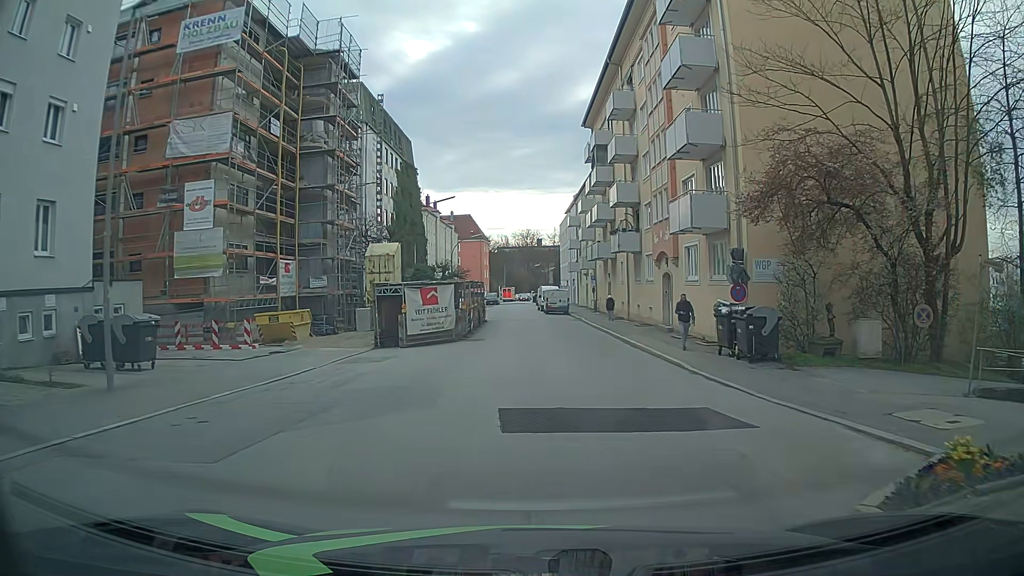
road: tertiary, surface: asphalt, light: Day
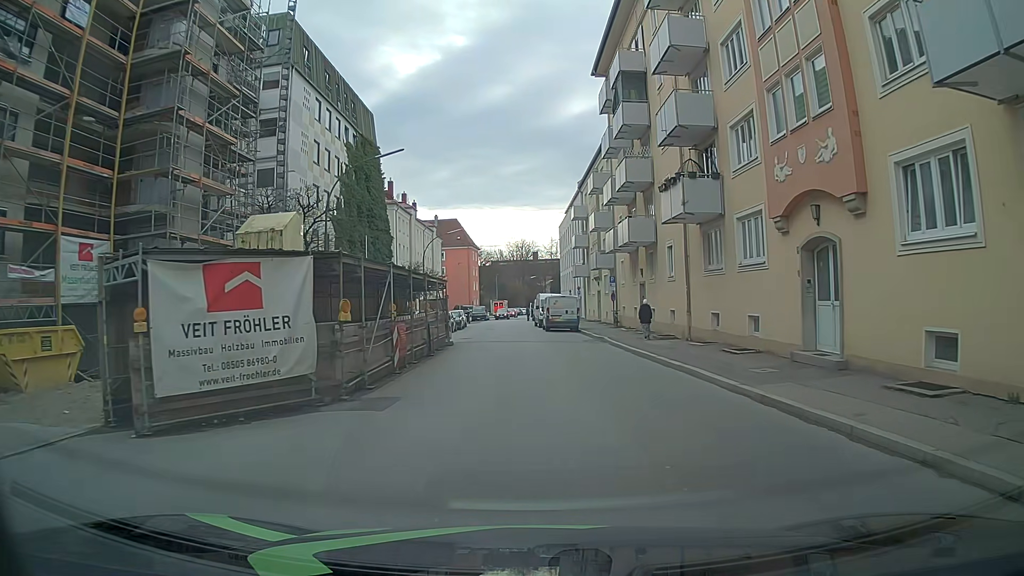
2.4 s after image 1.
(+0.1, +17.8) m; +2°
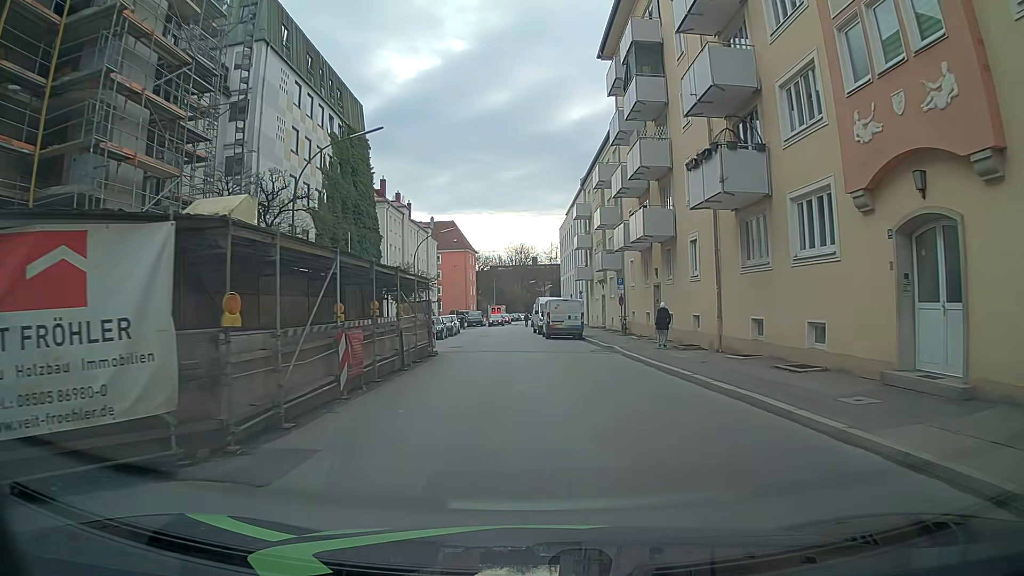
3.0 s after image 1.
(-0.1, +4.4) m; -2°
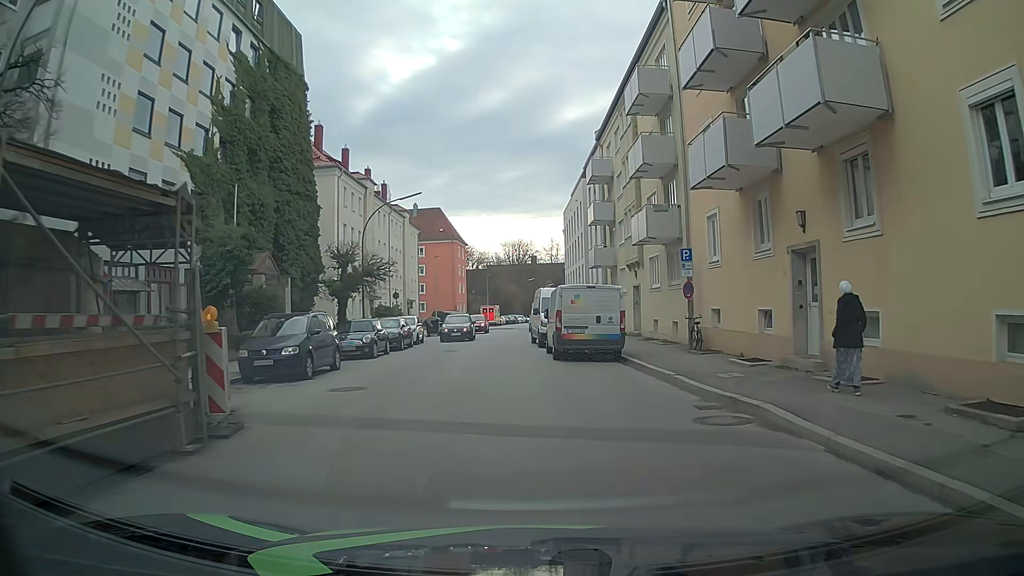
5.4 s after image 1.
(+0.3, +17.2) m; +2°
